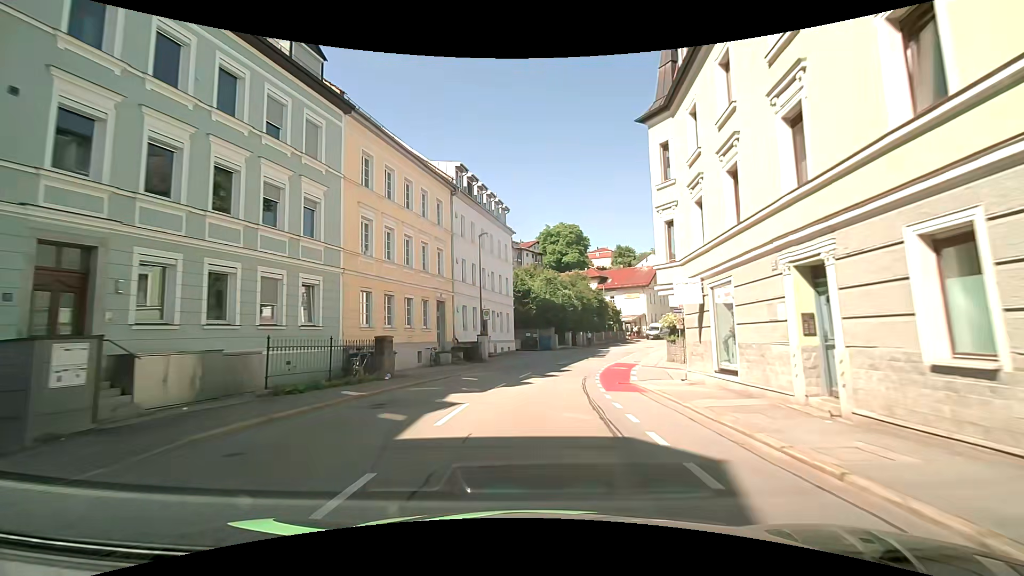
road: tertiary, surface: asphalt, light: Day
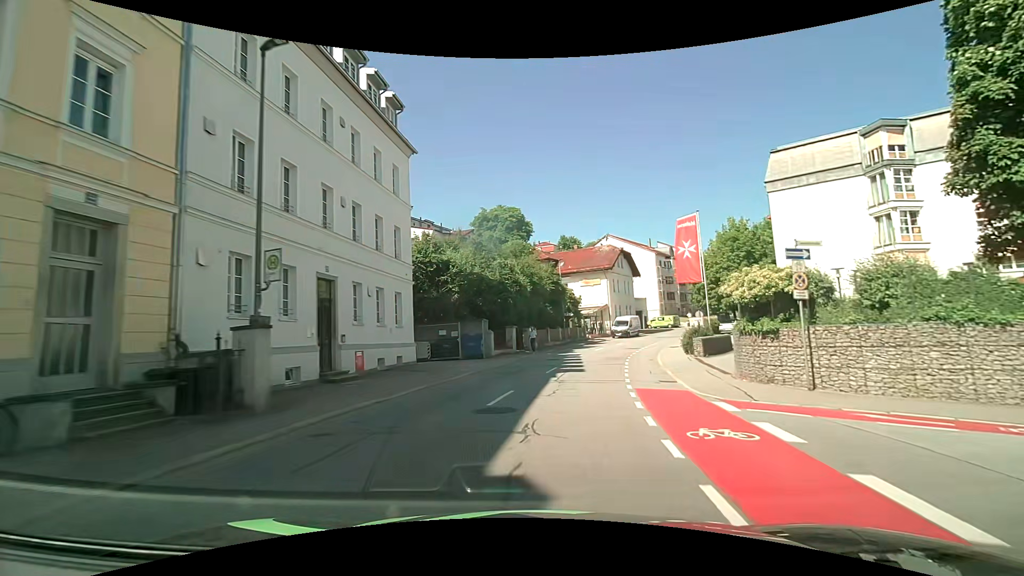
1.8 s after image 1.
(+1.1, +20.7) m; +6°
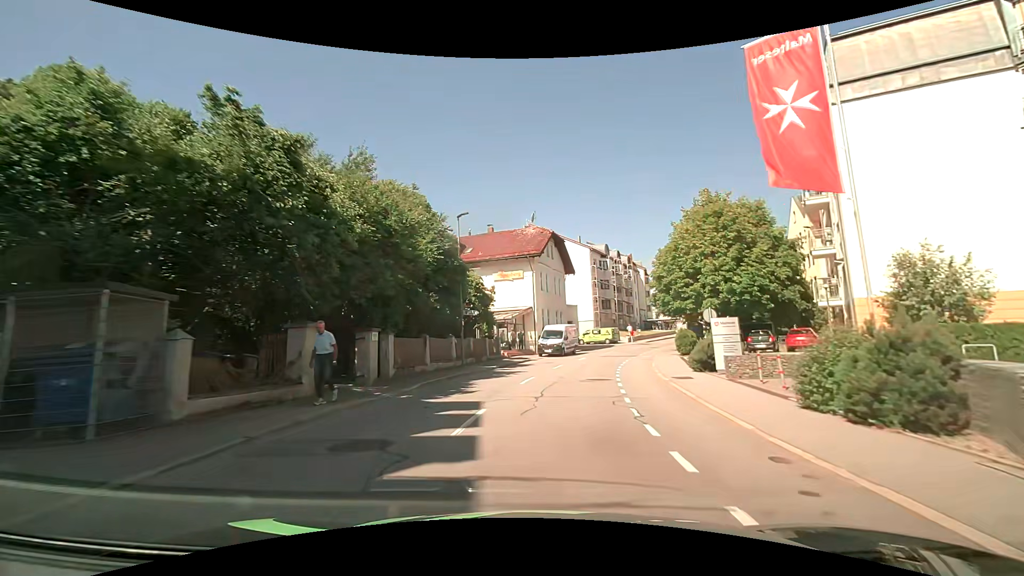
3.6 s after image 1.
(+2.1, +20.6) m; +10°
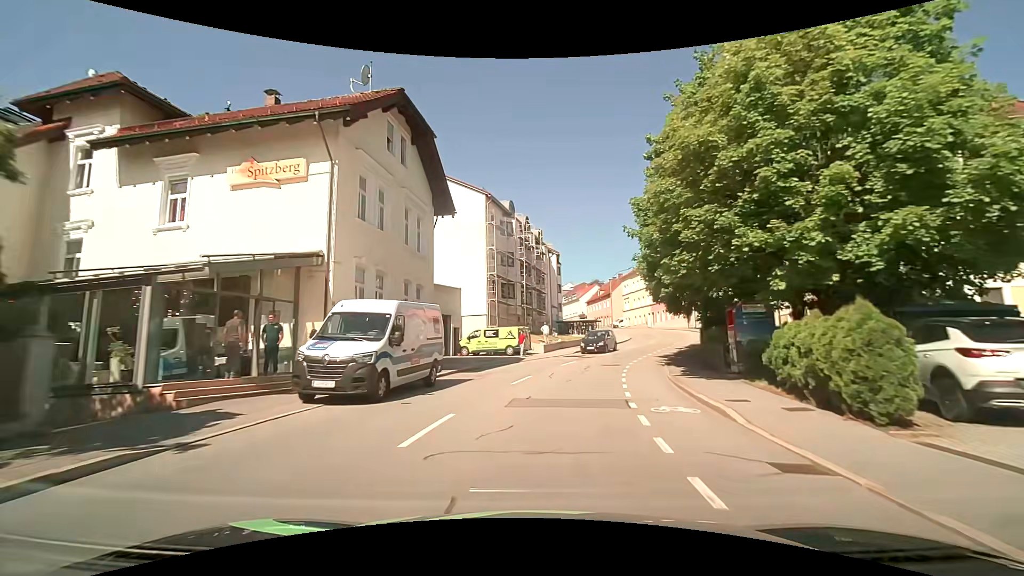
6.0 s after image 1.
(+3.1, +27.4) m; +12°
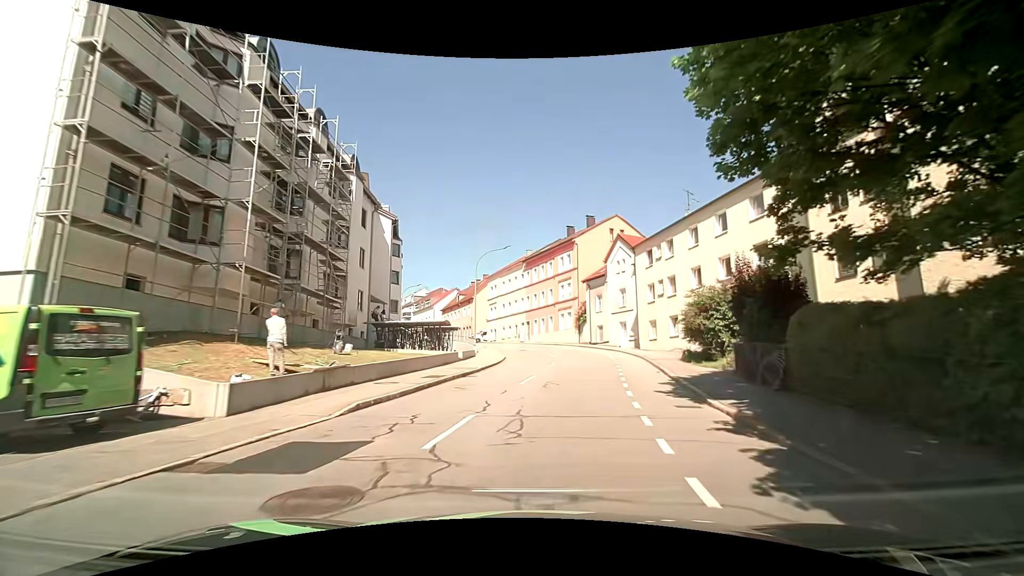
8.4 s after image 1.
(+3.4, +26.1) m; +16°
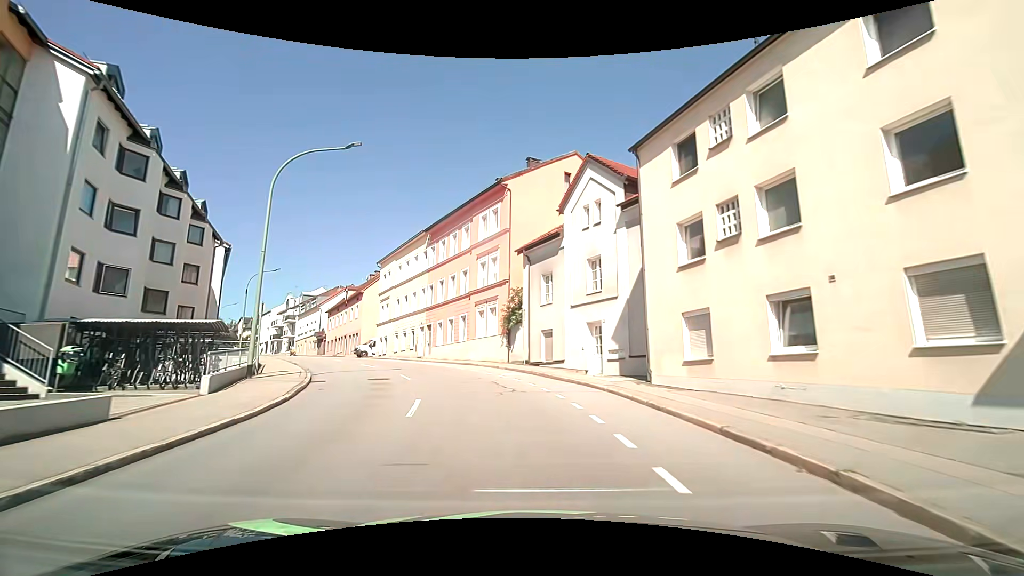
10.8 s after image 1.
(+2.4, +23.6) m; +8°
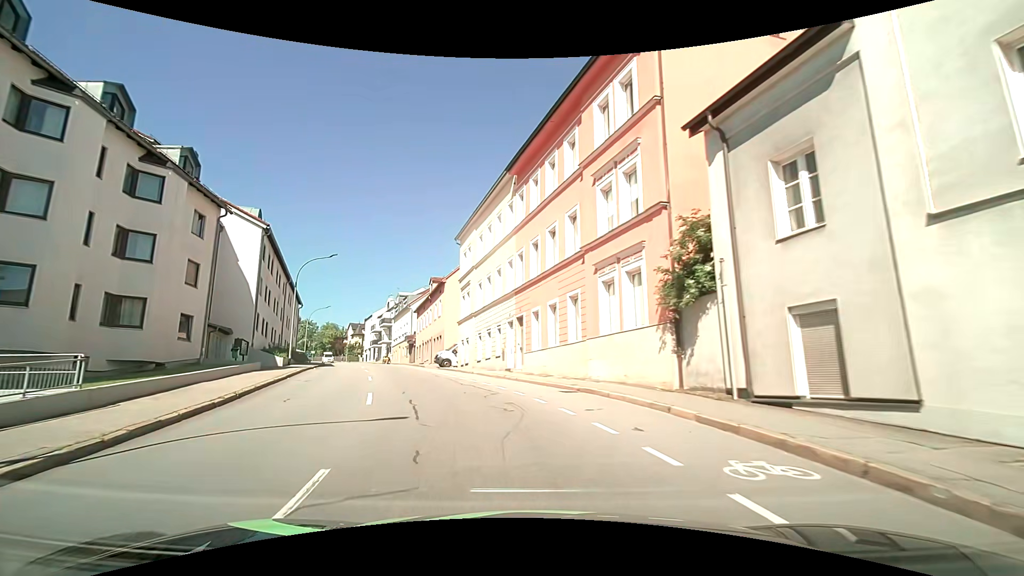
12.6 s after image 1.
(-1.6, +16.3) m; -13°
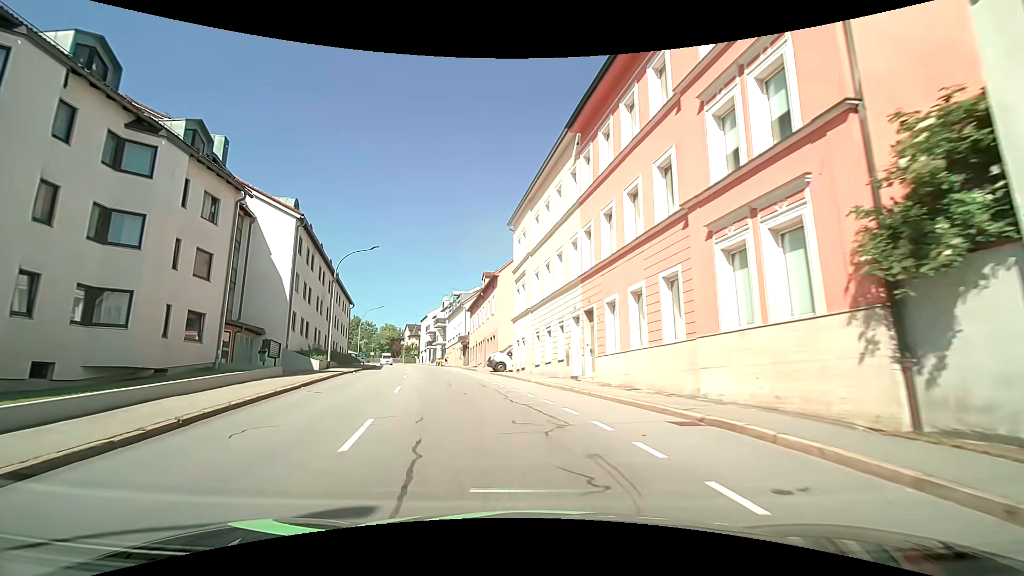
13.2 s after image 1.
(-0.4, +5.3) m; -7°
(-1, +10) (-3, +20) (-5, +30) (-7, +39) (-10, +49) (-13, +59) (-16, +68) (-19, +78) (-22, +87) (-26, +96) m
